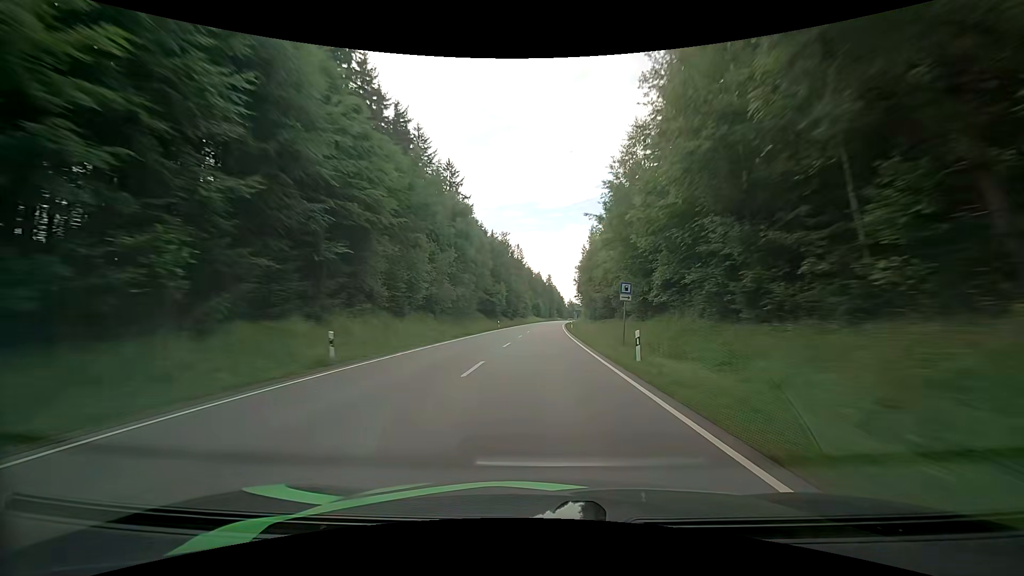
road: primary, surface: asphalt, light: Day
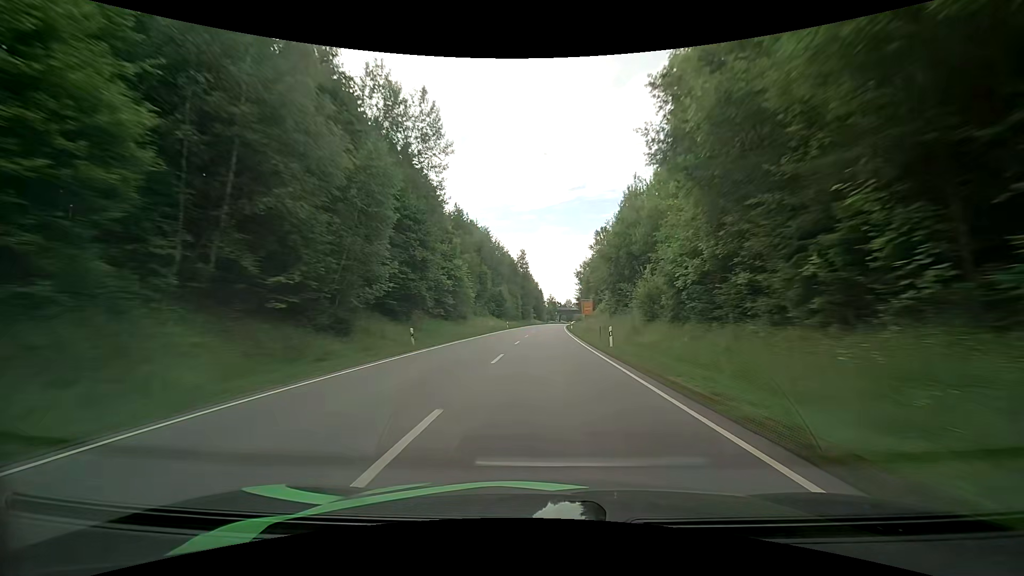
(+1.8, +90.8) m; +3°
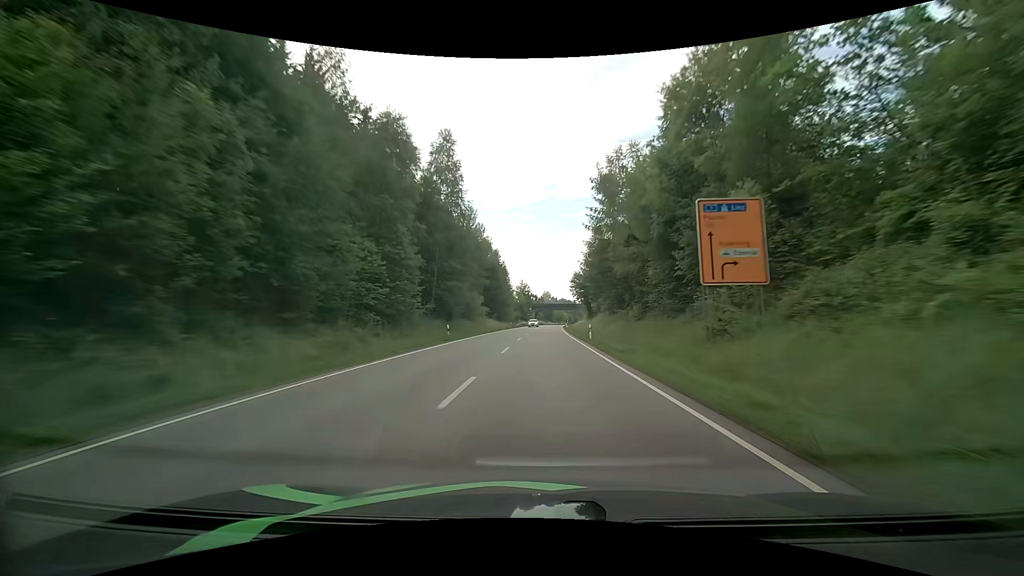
(+2.2, +90.6) m; +3°
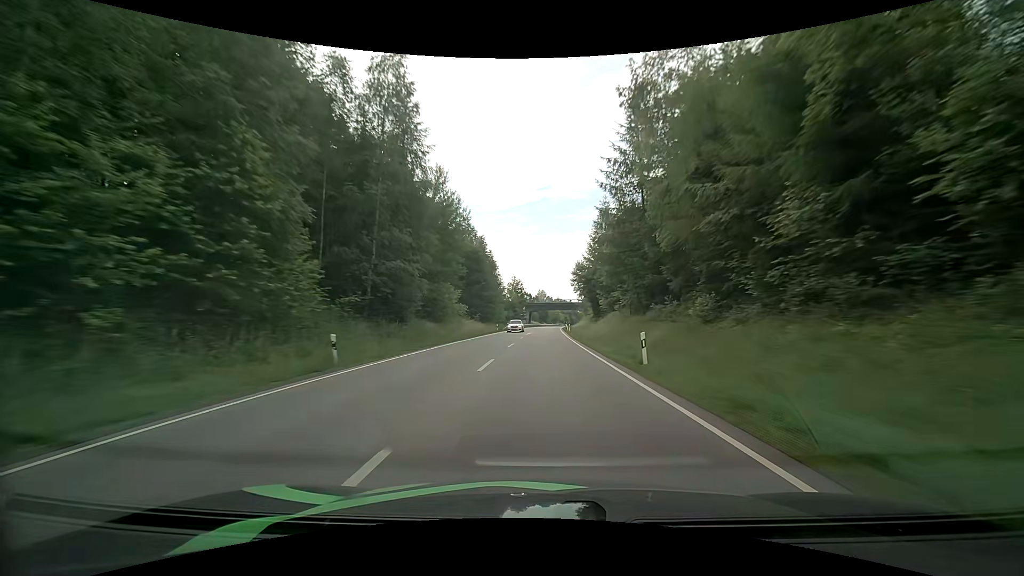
(+0.2, +18.1) m; +1°
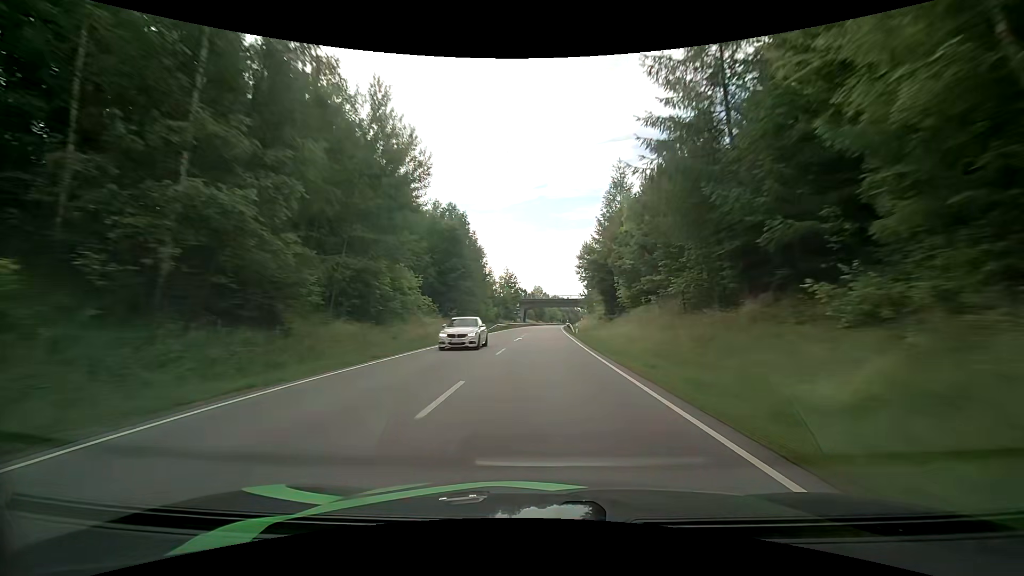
(0.0, +18.1) m; 0°
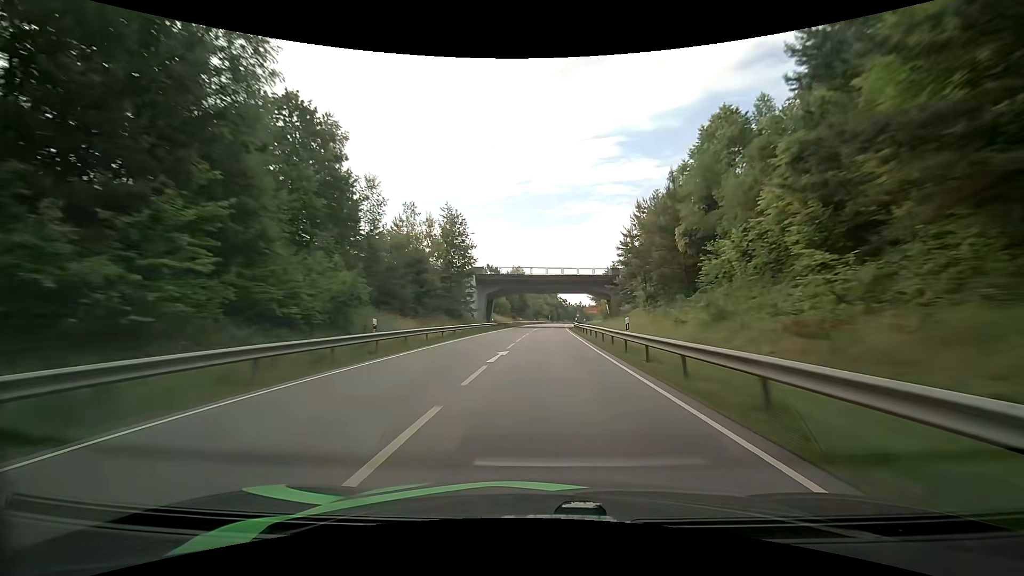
(+1.7, +70.1) m; +2°
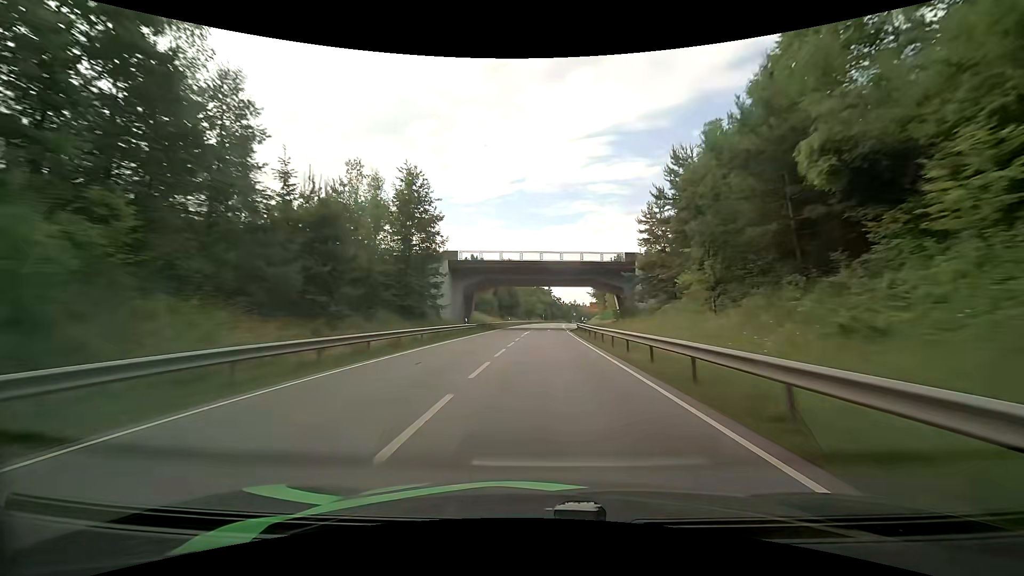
(+0.1, +16.7) m; +1°
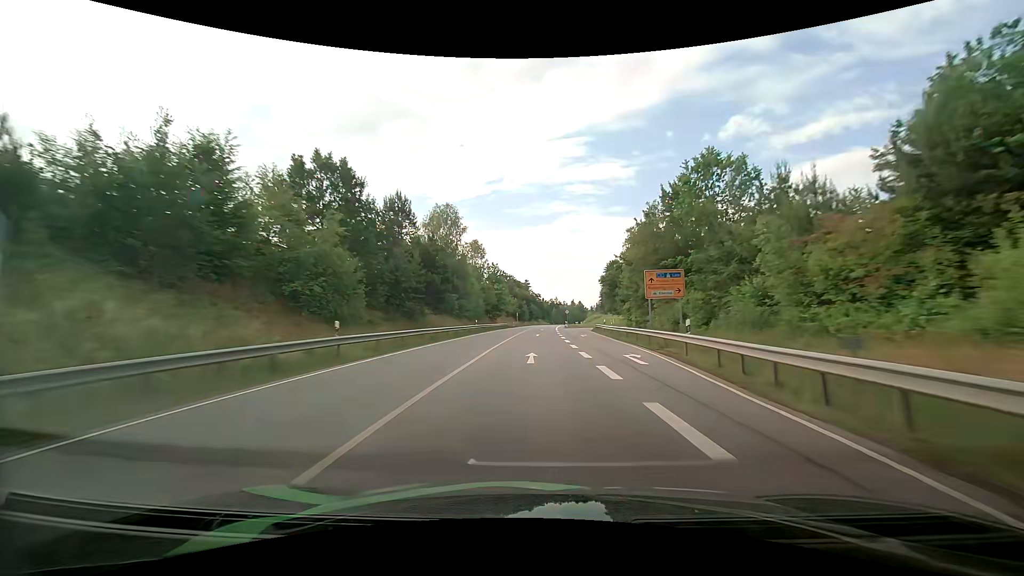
(+1.6, +64.5) m; +3°
(0, +10) (0, +20) (0, +30) (0, +40) (0, +50) (+1, +60) (+1, +70) (+1, +80) (+1, +90) (+2, +100) m
